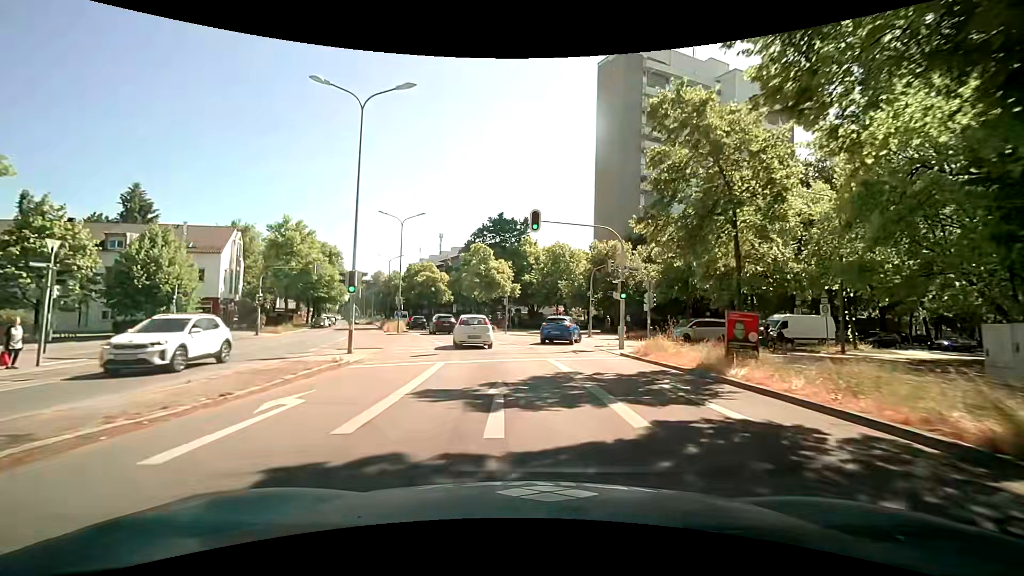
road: secondary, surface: asphalt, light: Day
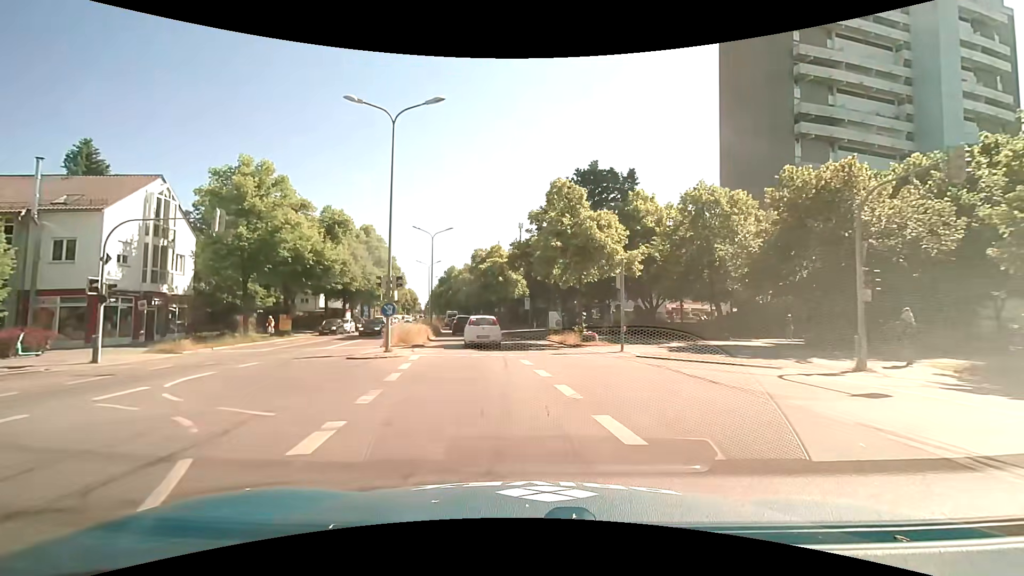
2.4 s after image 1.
(-1.9, +24.5) m; -10°
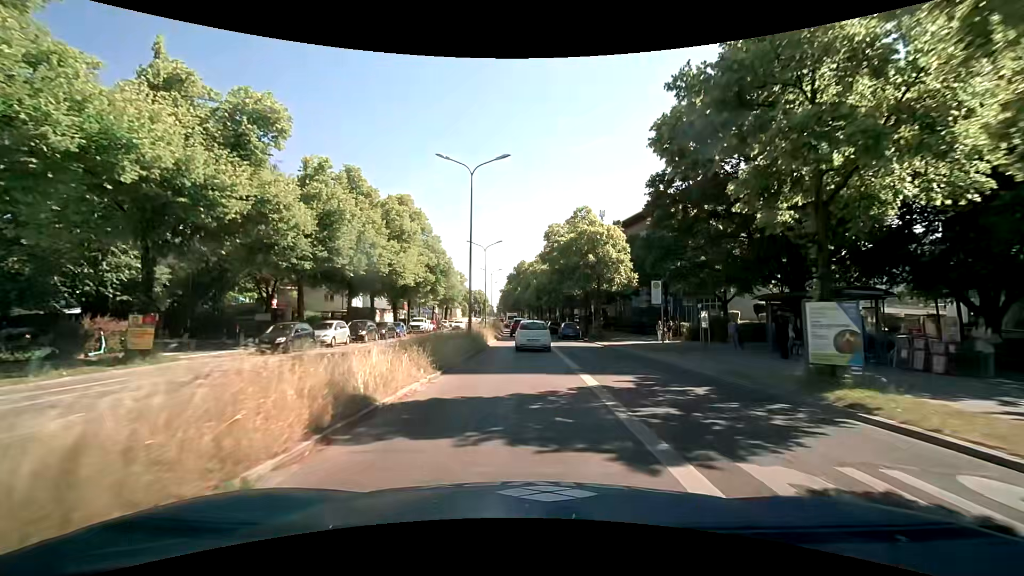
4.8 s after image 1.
(-2.4, +23.6) m; -8°
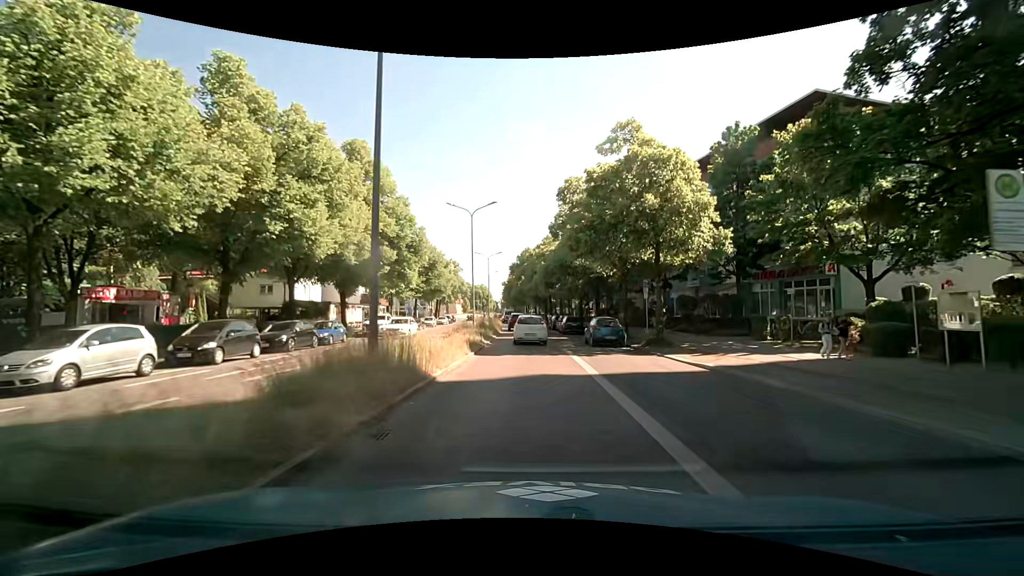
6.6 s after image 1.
(-0.2, +17.5) m; -1°
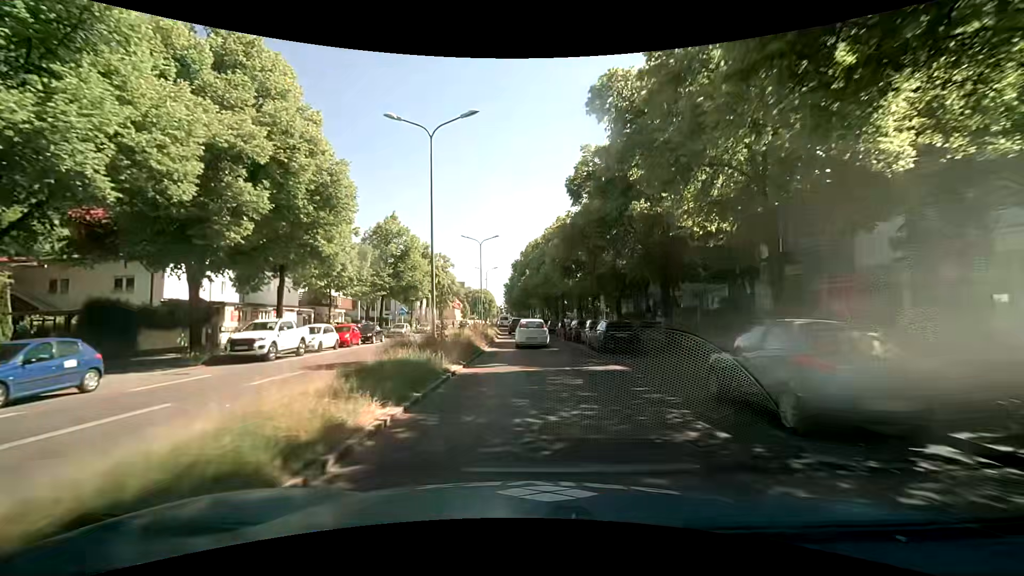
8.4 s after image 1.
(-0.1, +18.7) m; 0°
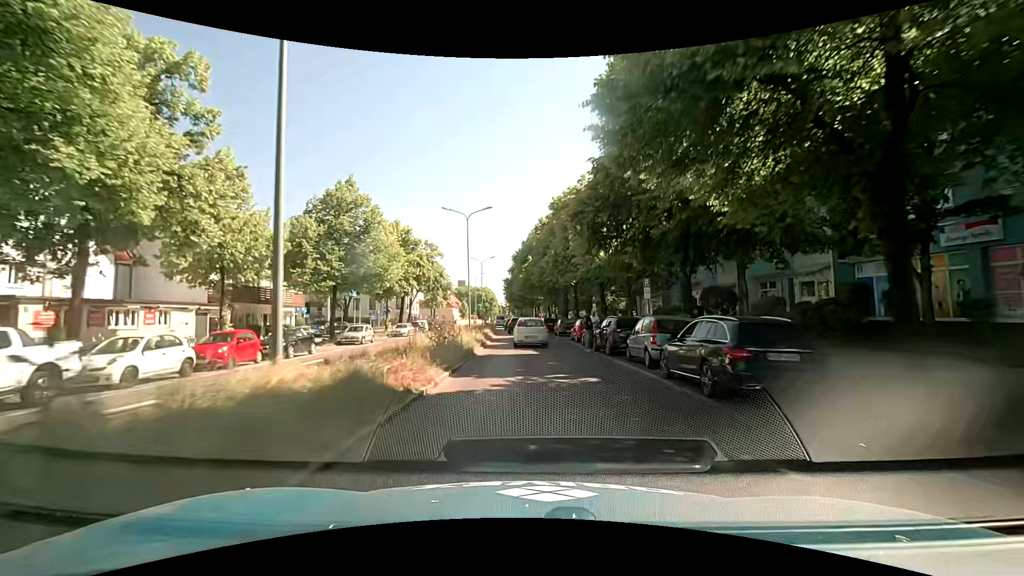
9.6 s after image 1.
(-0.1, +13.4) m; 0°
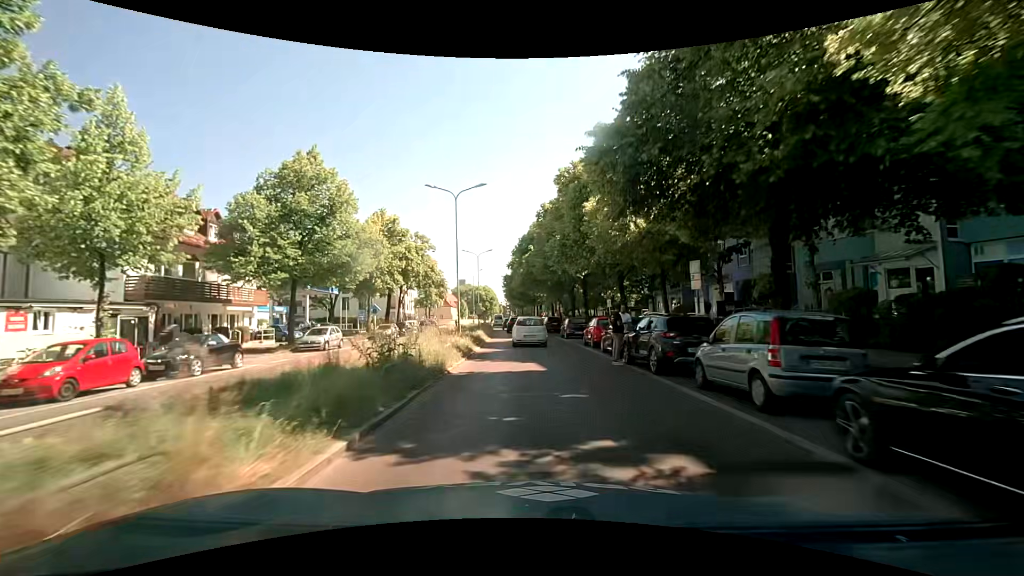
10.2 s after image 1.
(0.0, +6.9) m; 0°
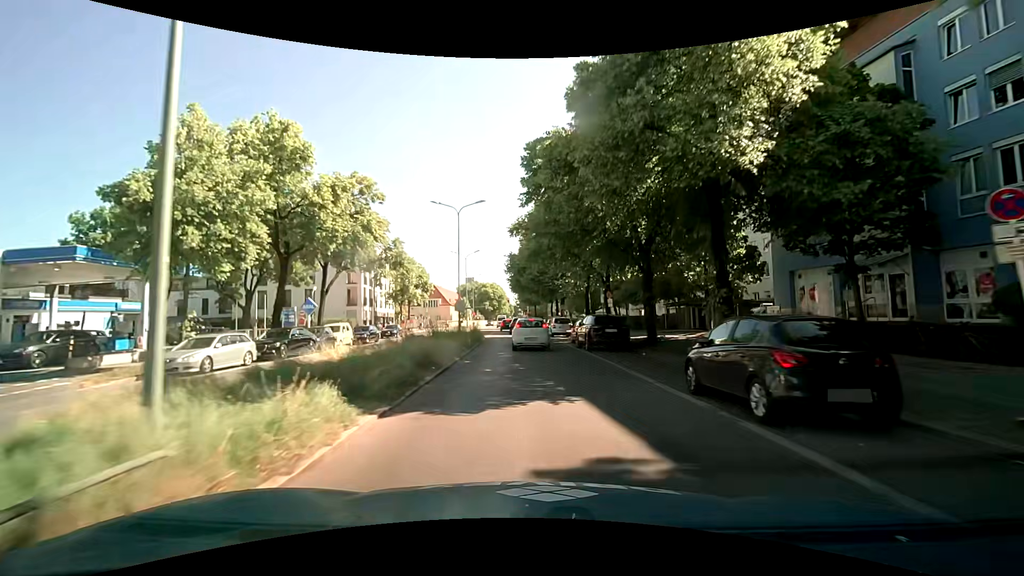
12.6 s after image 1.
(-0.5, +27.6) m; -2°
